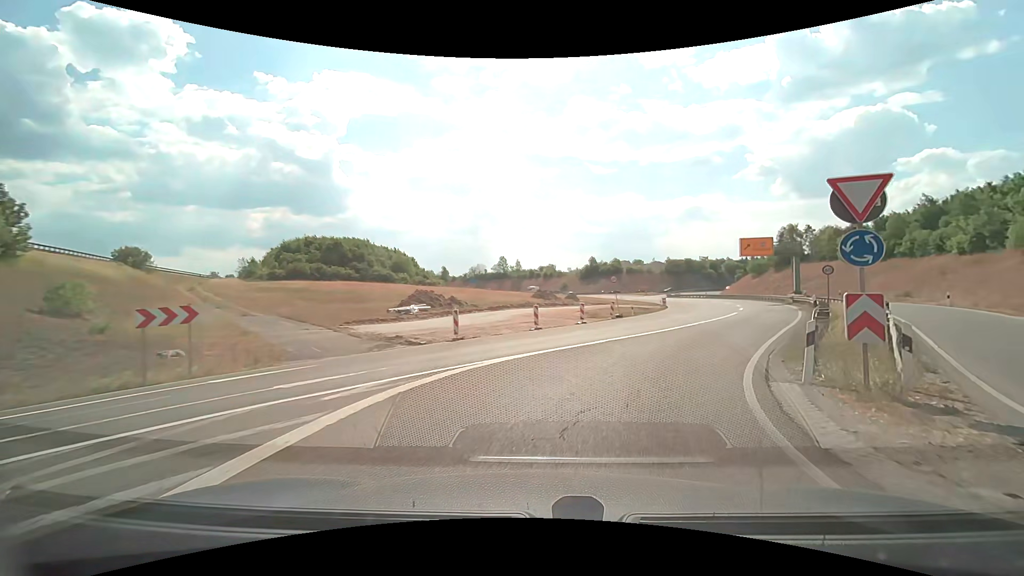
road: motorway_link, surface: asphalt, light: Day
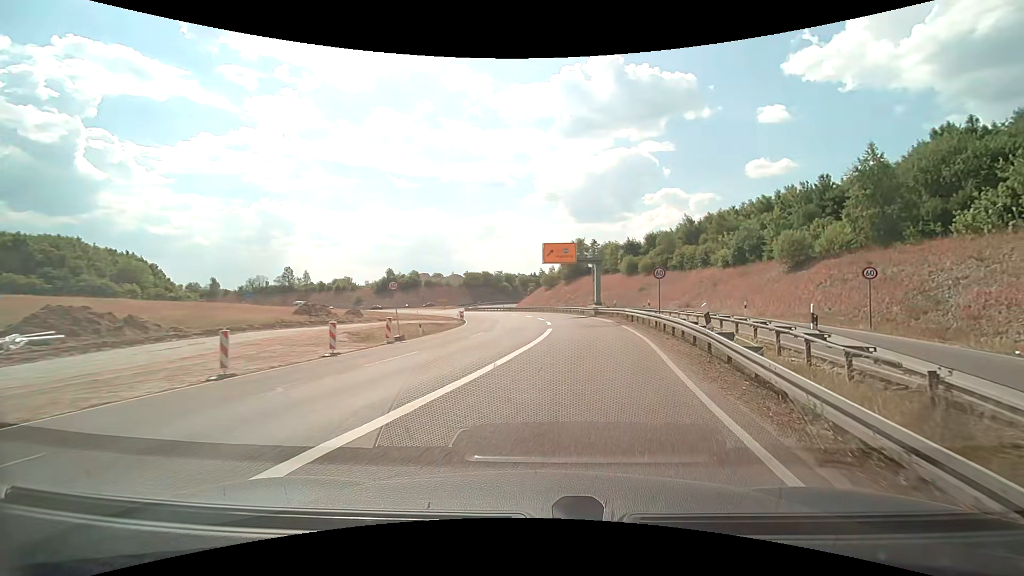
(+2.2, +11.2) m; +22°
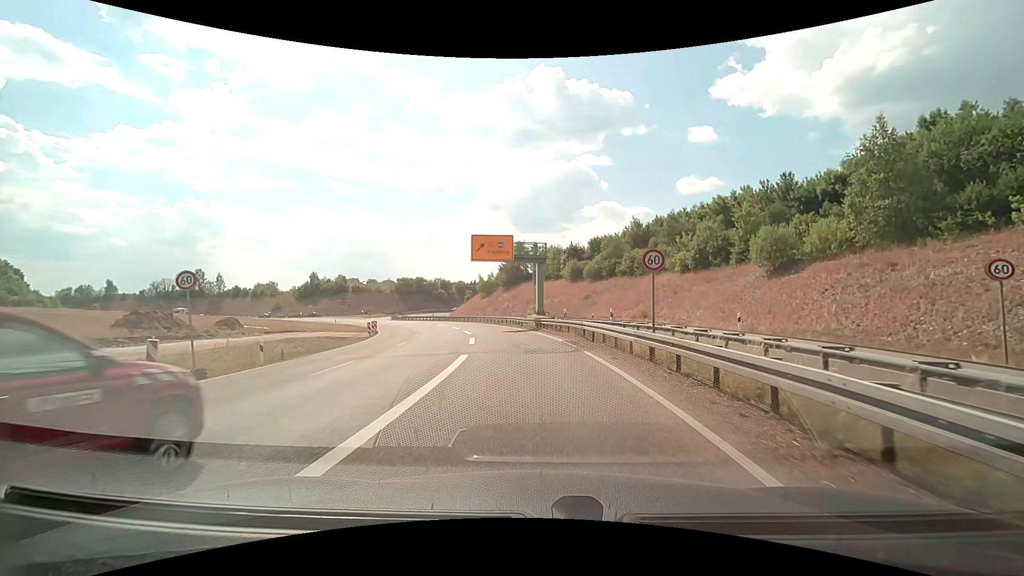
(+1.0, +11.1) m; +8°
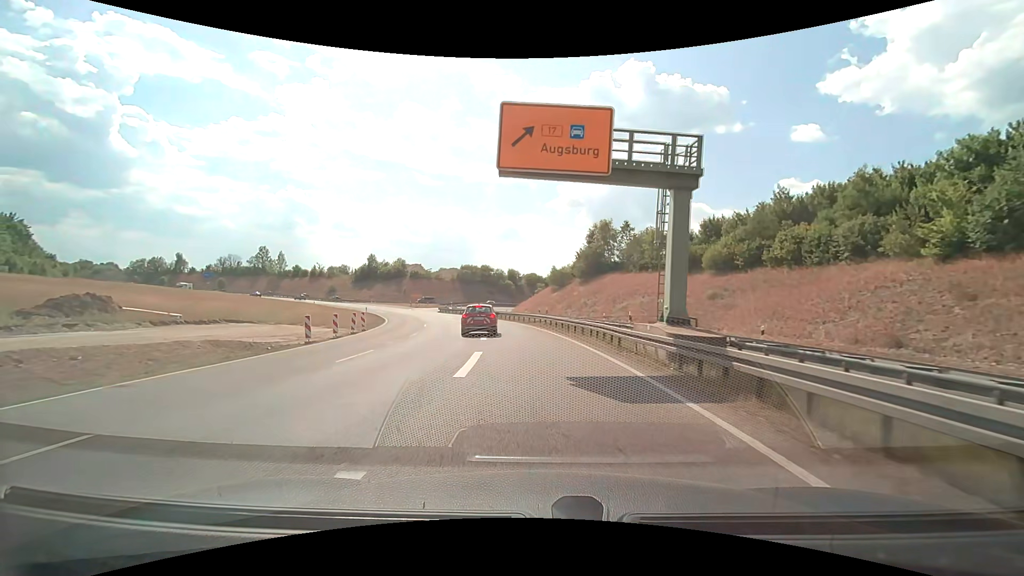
(-1.2, +24.5) m; -8°
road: trunk
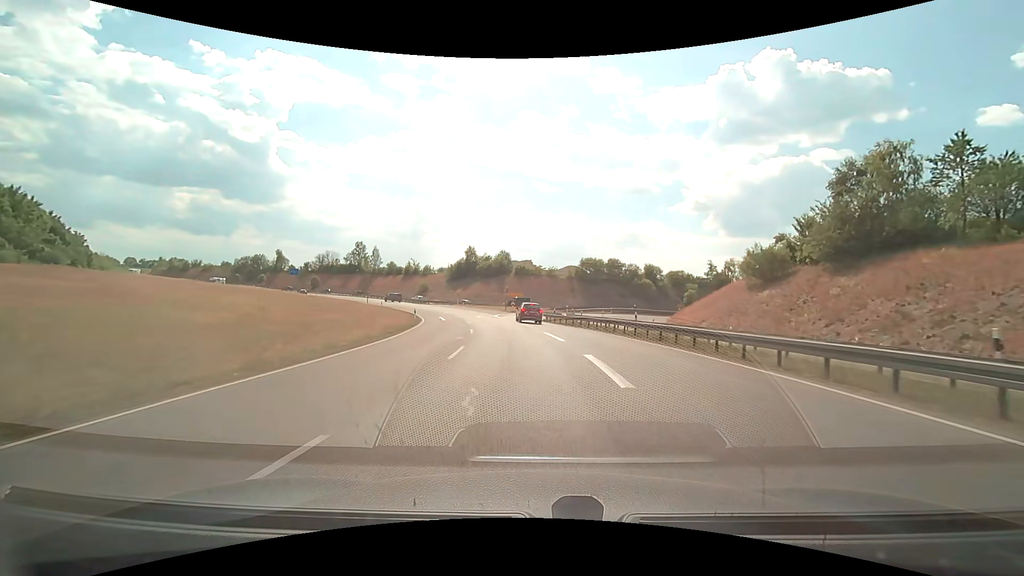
(-5.5, +37.2) m; -14°
(0, +10) (-1, +20) (-2, +30) (-3, +40) (-6, +50) (-8, +59) (-12, +69) (-15, +78) (-20, +87) (-25, +96) m
